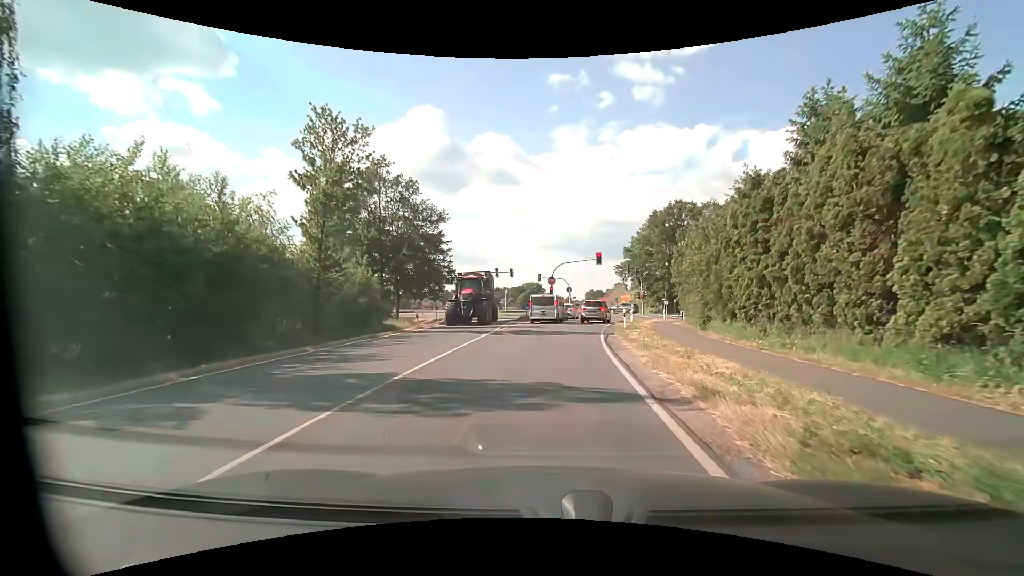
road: tertiary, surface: asphalt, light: Day
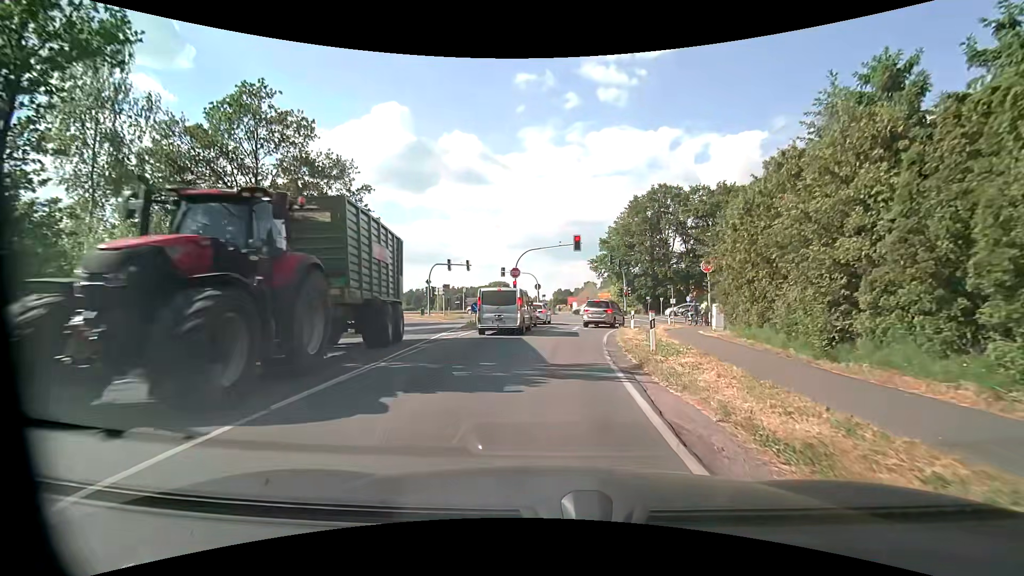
(+0.5, +13.6) m; +4°
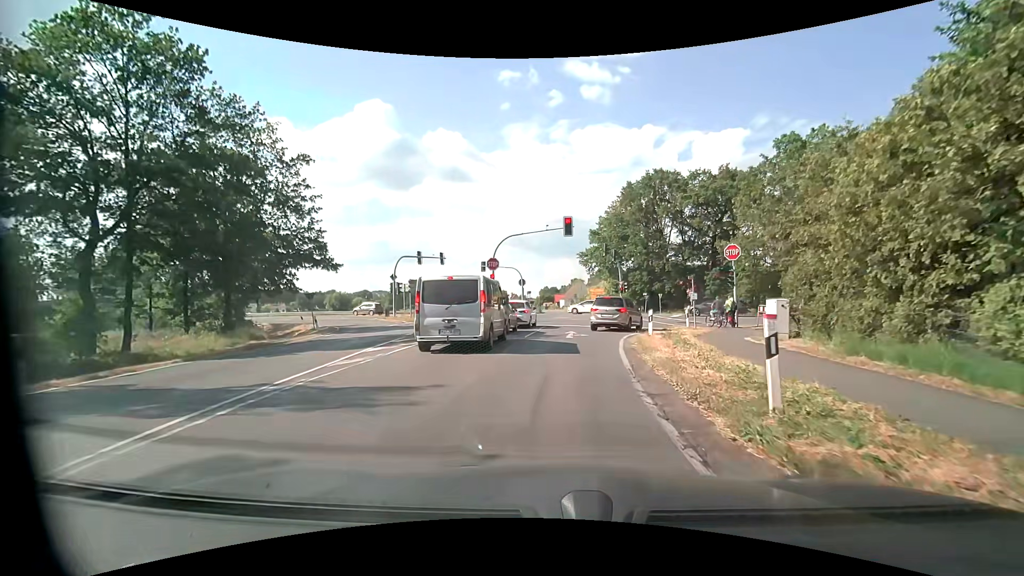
(+0.1, +7.6) m; +2°
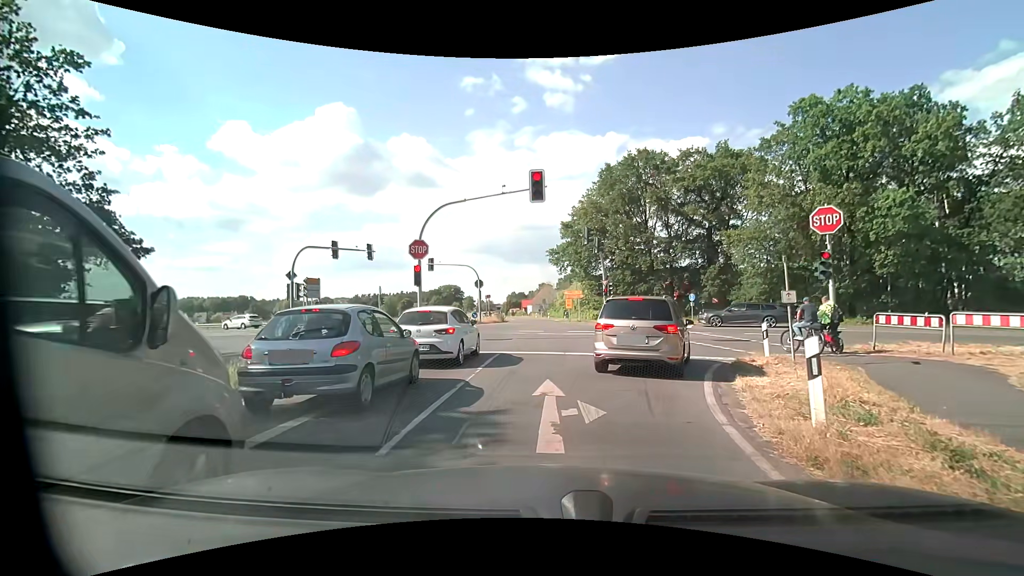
(+0.3, +12.8) m; +2°
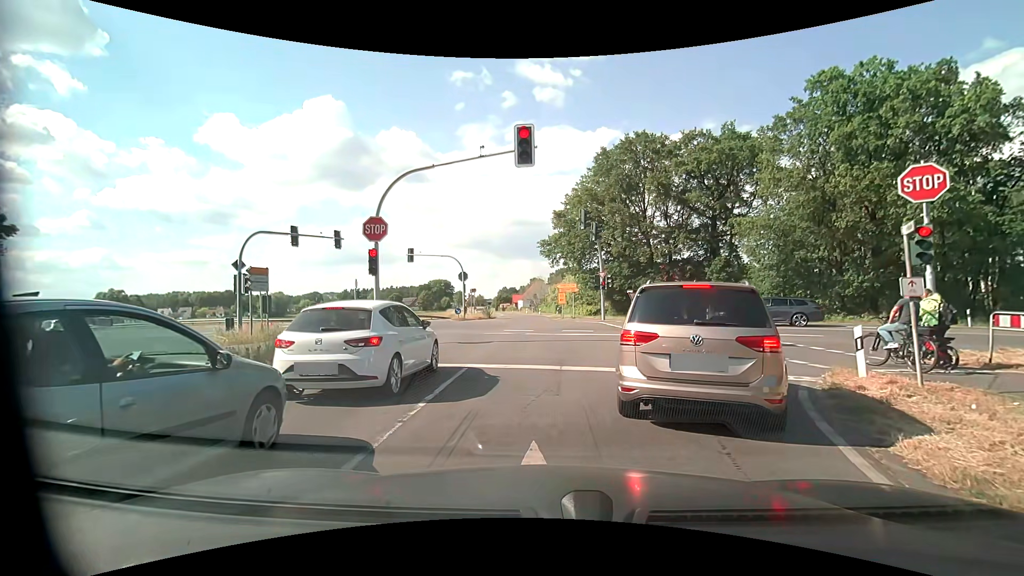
(+0.1, +4.5) m; +1°
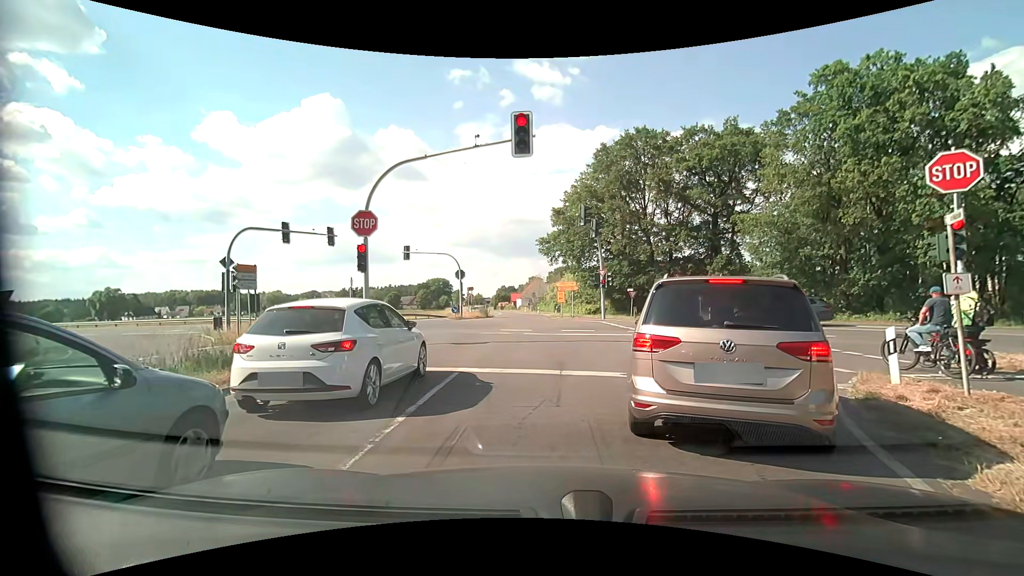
(0.0, +0.8) m; +1°
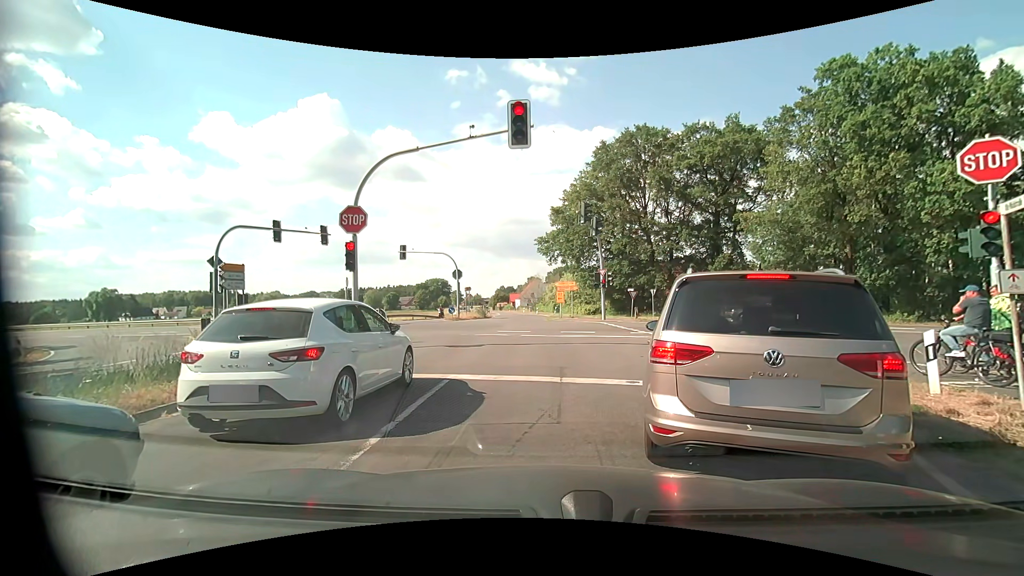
(0.0, +0.8) m; 0°
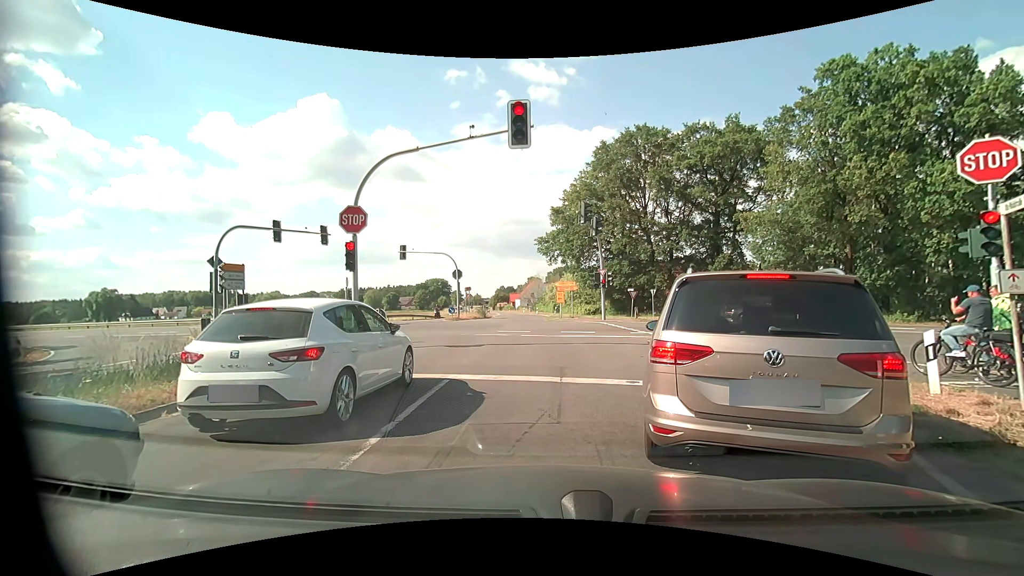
(0.0, 0.0) m; 0°
(0, +10) (0, +20) (-1, +30) (-1, +40) (-2, +50) (-3, +60) (-4, +70) (-5, +80) (-6, +90) (-7, +100) m
